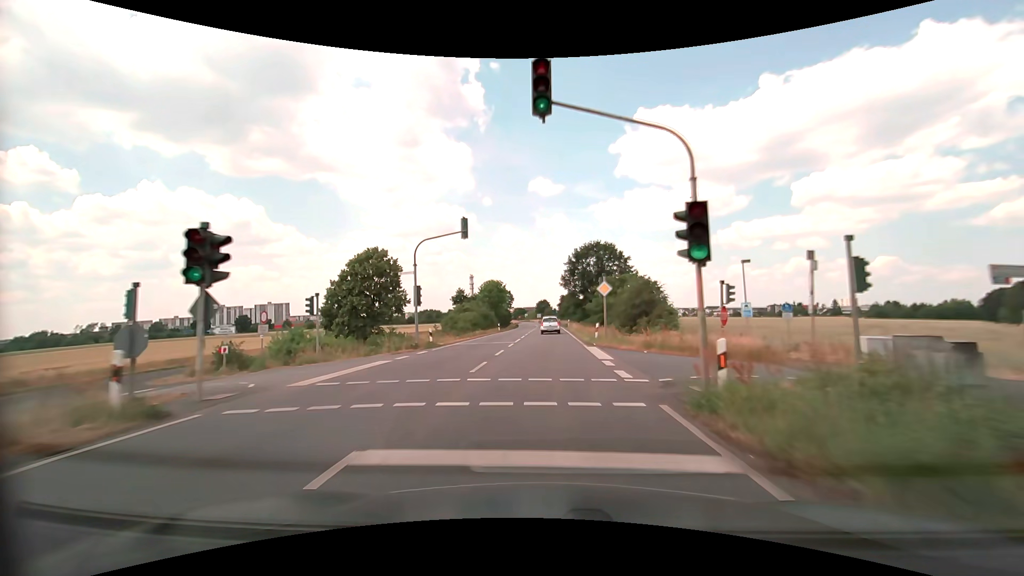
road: primary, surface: asphalt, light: Day
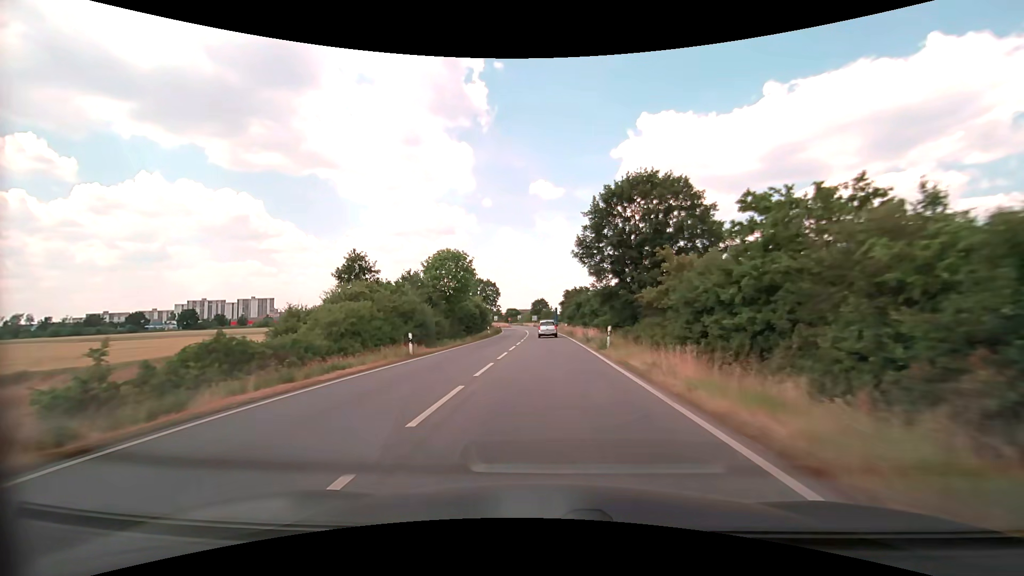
(+0.1, +42.1) m; 0°
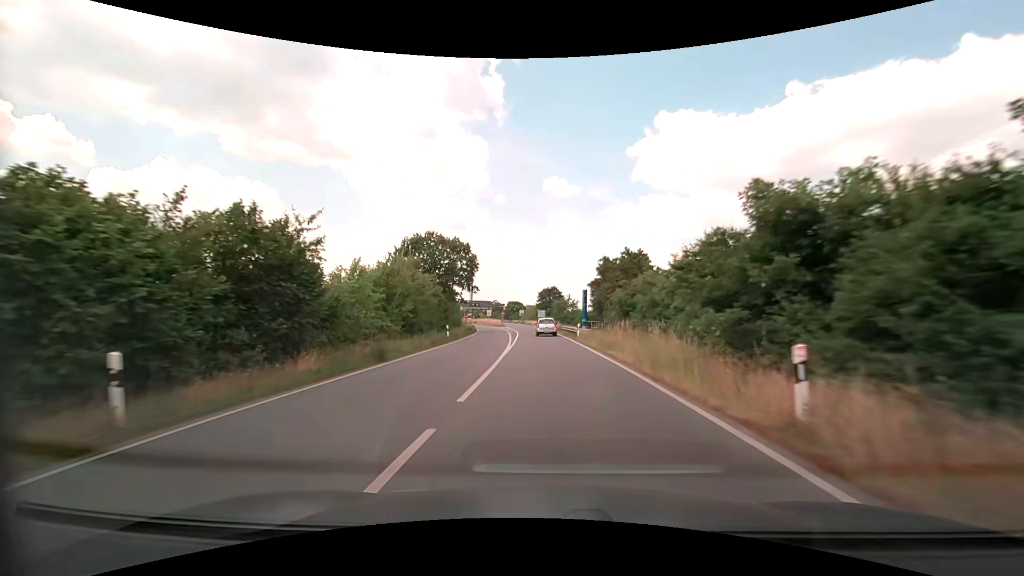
(-0.4, +52.7) m; 0°
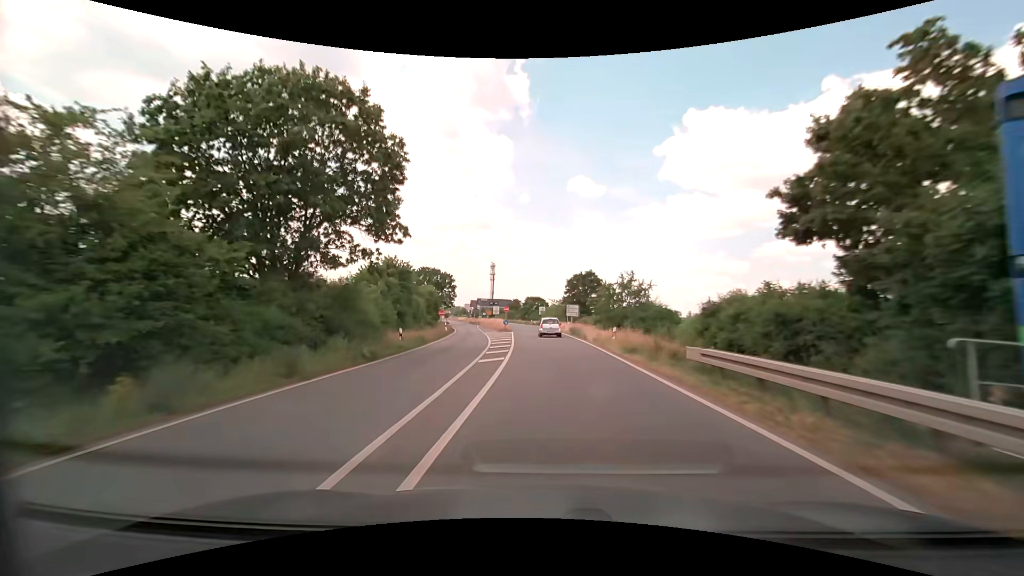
(-1.4, +41.2) m; -4°
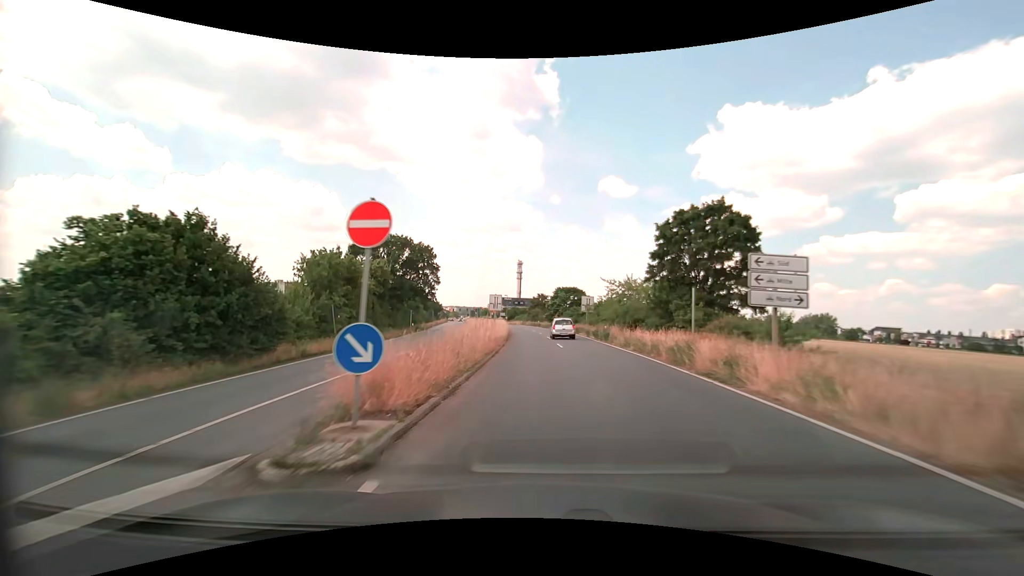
(-1.5, +50.2) m; -3°
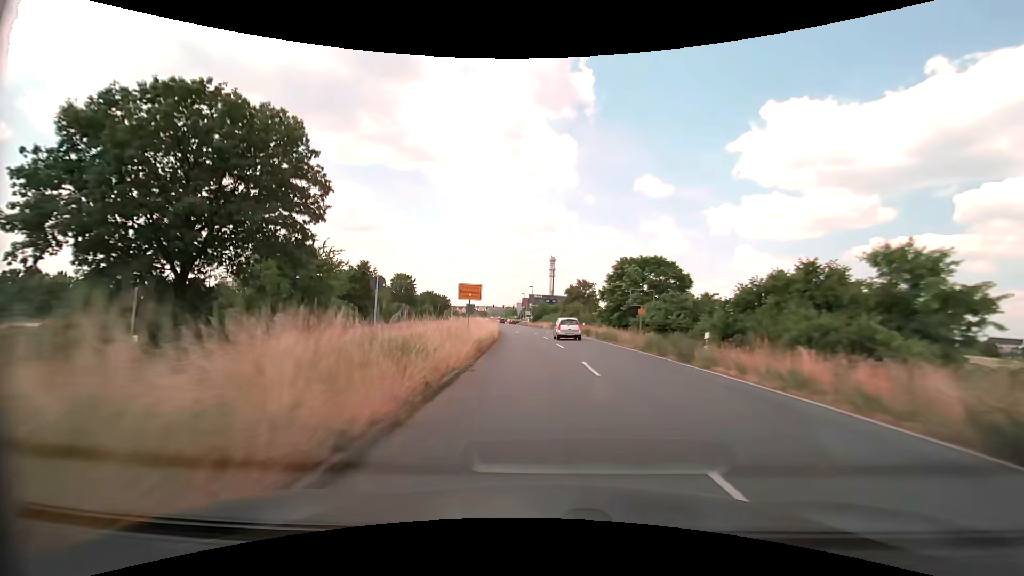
(-1.5, +48.6) m; -4°
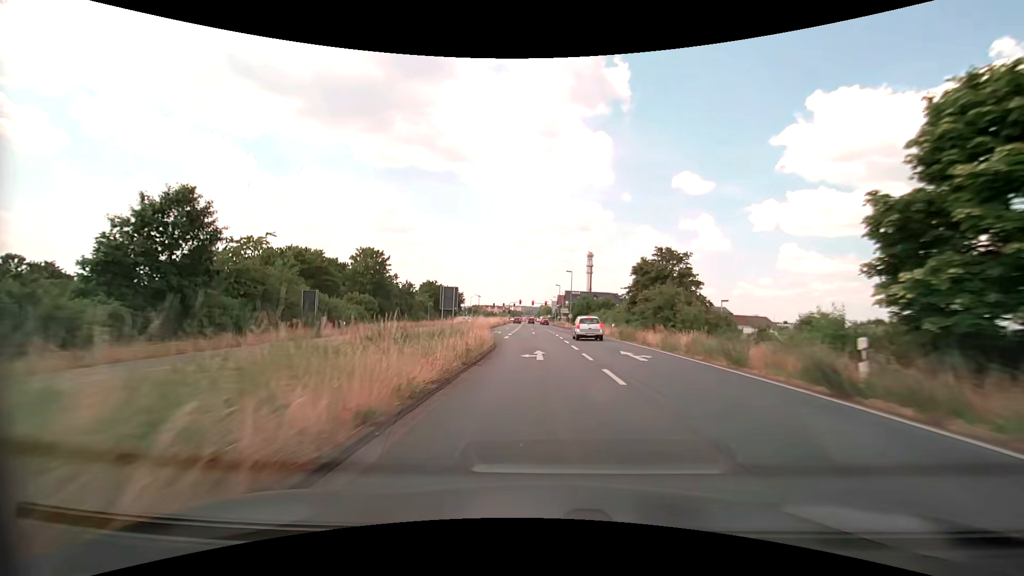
(-1.3, +37.8) m; -4°
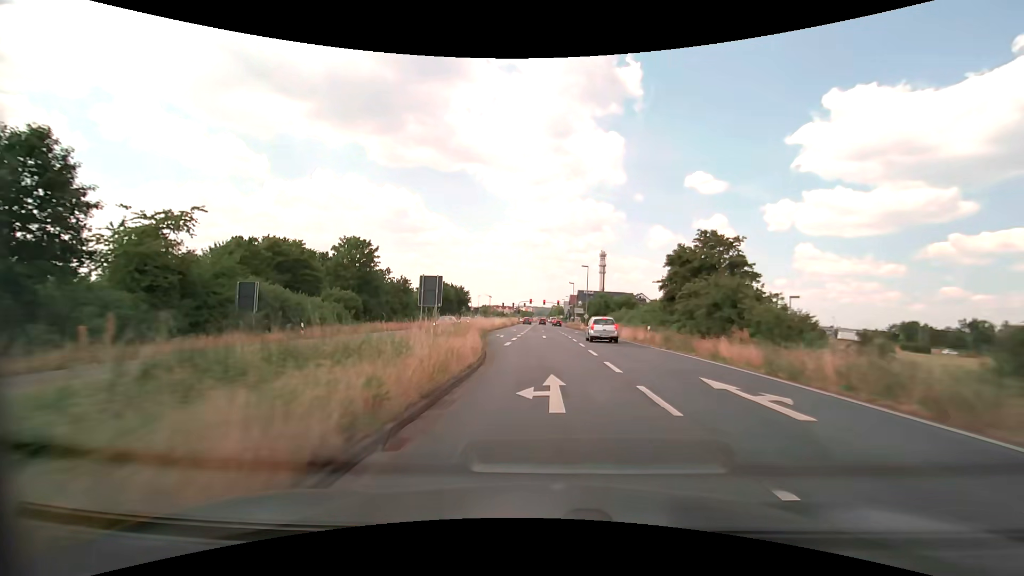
(-0.1, +9.3) m; -1°
(0, +10) (-1, +20) (-1, +30) (-2, +40) (-3, +50) (-3, +60) (-4, +70) (-4, +80) (-4, +90) (-4, +100) m
